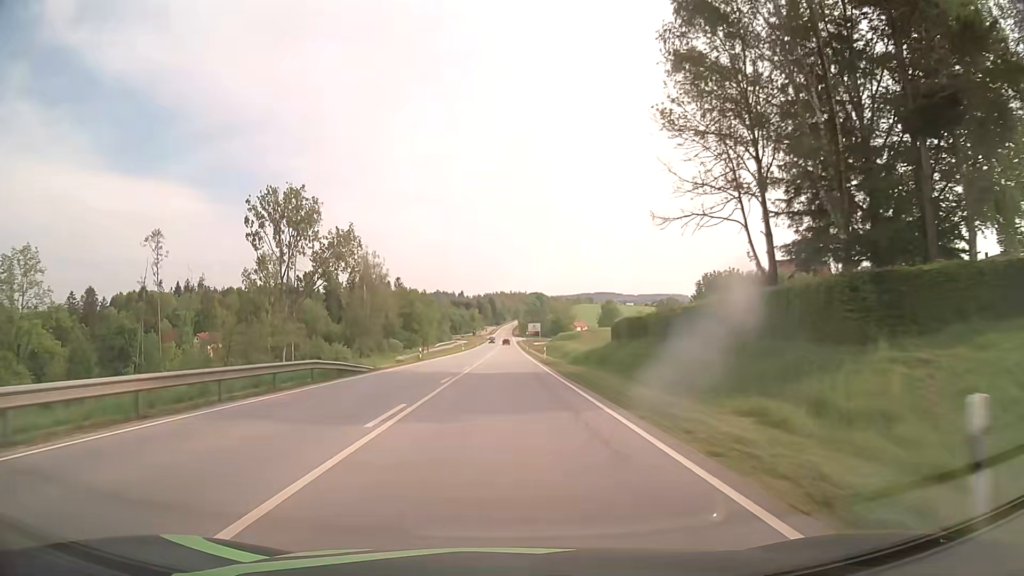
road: primary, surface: asphalt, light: Day
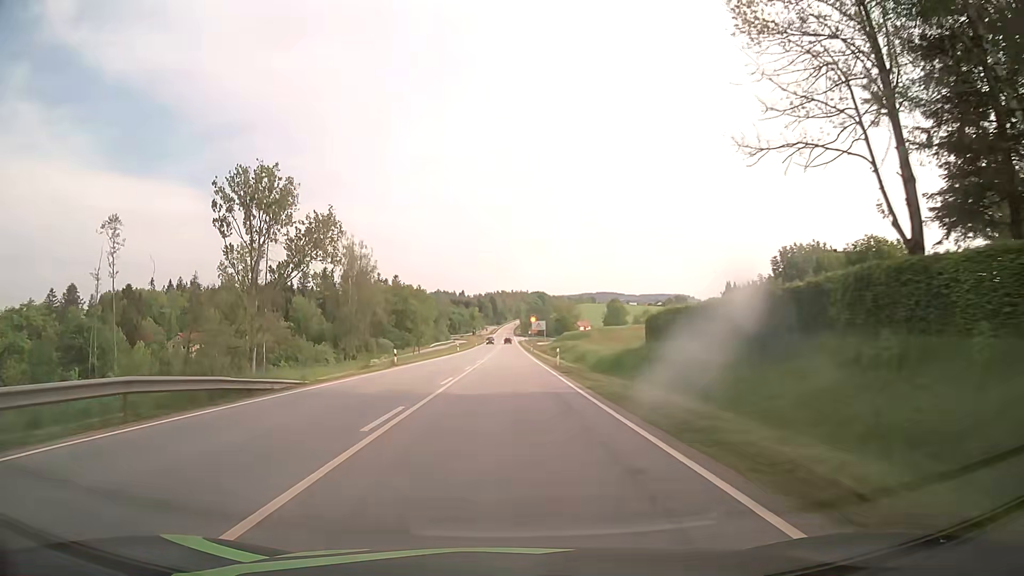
(0.0, +12.6) m; 0°
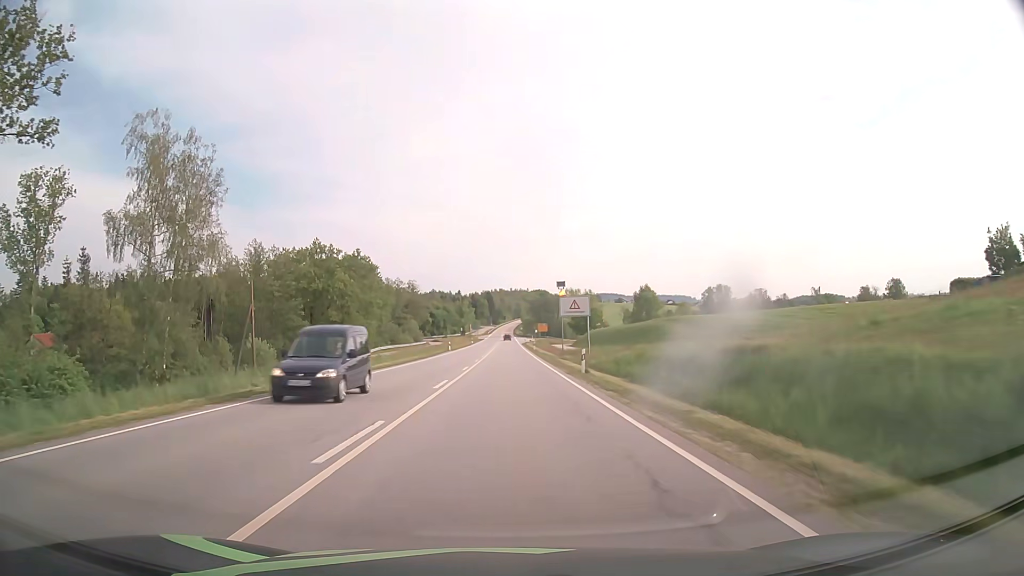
(+0.2, +63.0) m; 0°
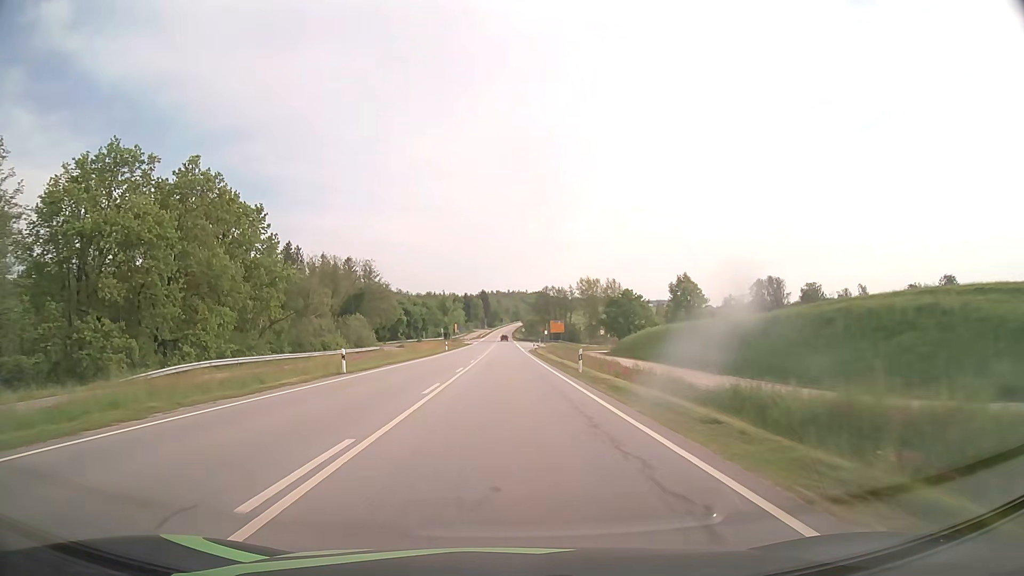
(0.0, +50.2) m; 0°
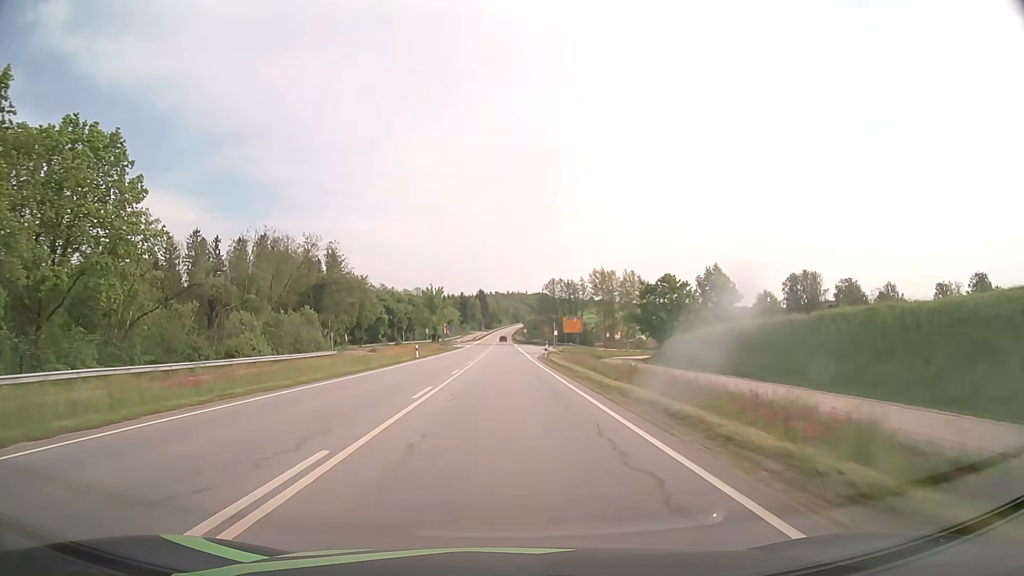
(+0.1, +25.0) m; 0°
